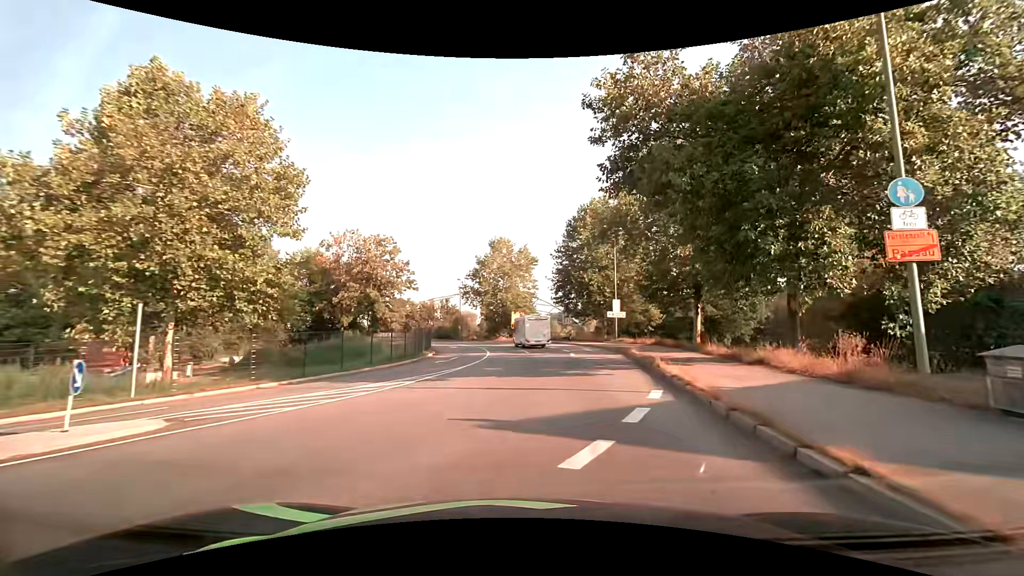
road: primary_link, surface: asphalt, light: Day
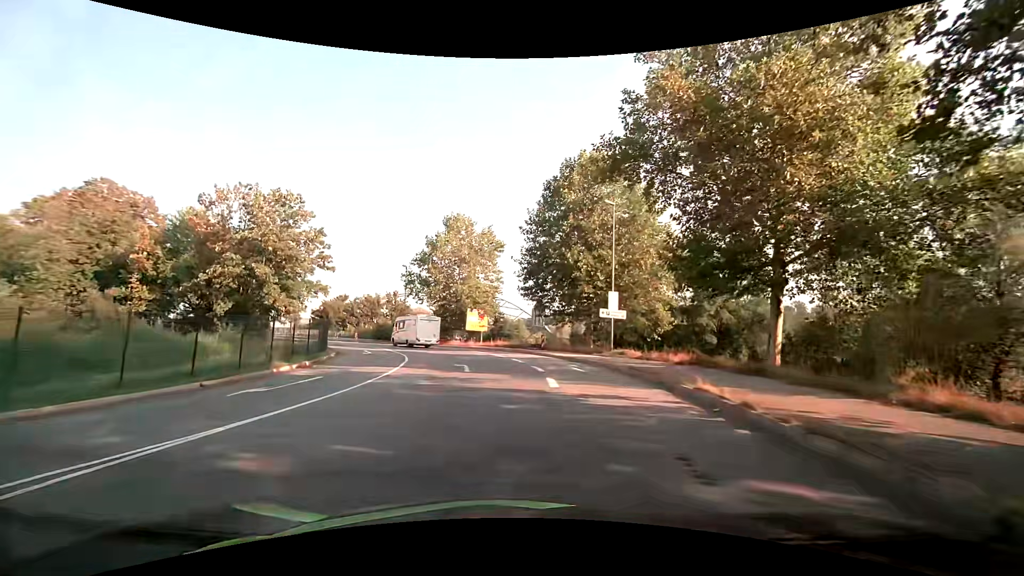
(+0.9, +16.4) m; +3°
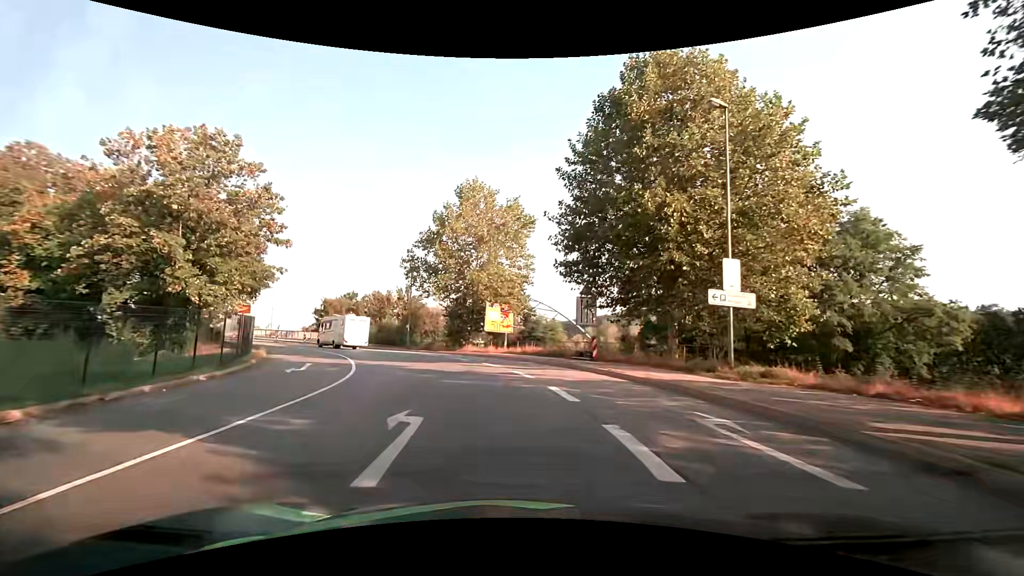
(-0.2, +14.2) m; -3°
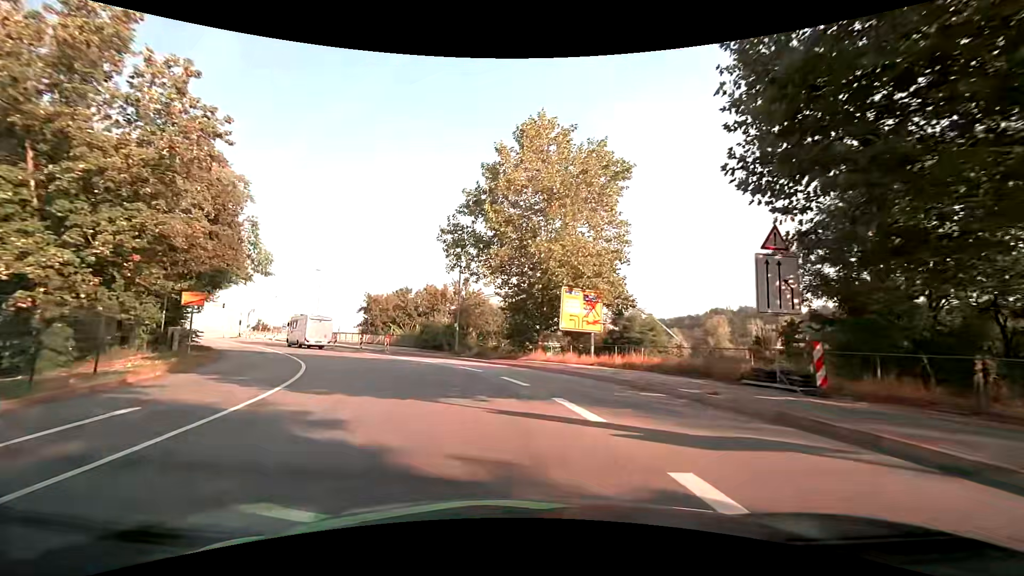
(-0.9, +14.0) m; -8°
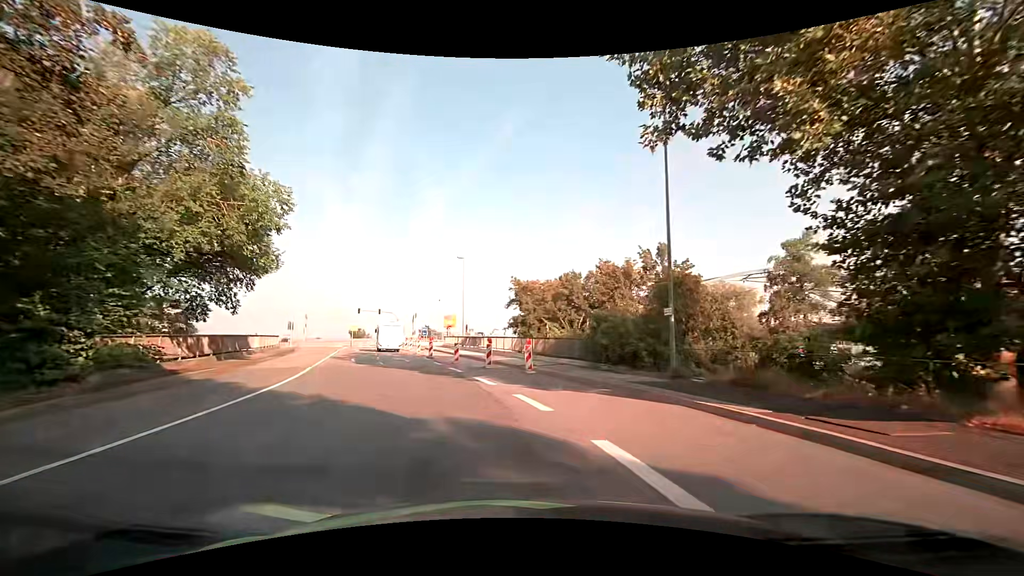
(-3.6, +20.5) m; -20°
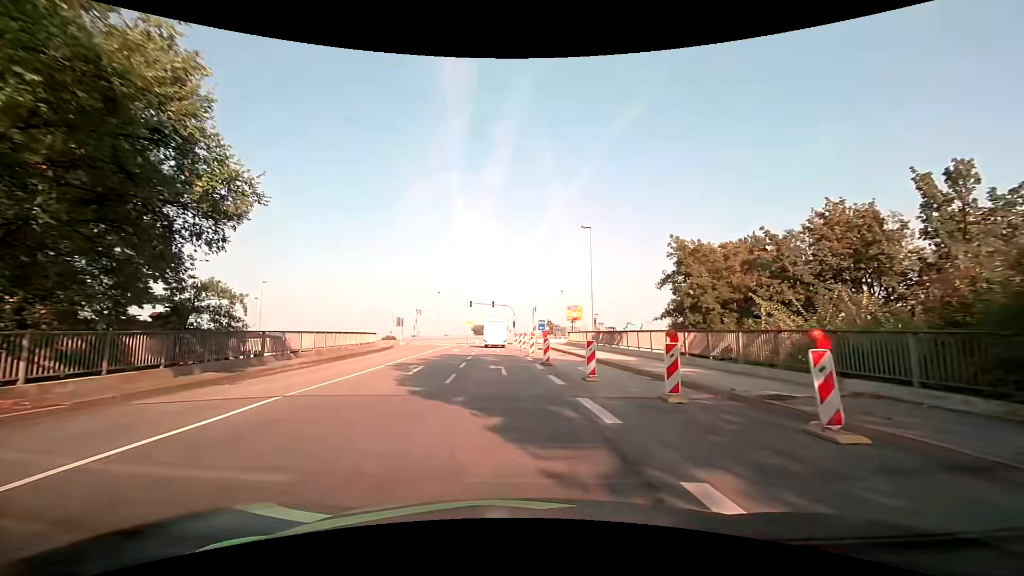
(-1.9, +13.4) m; -14°
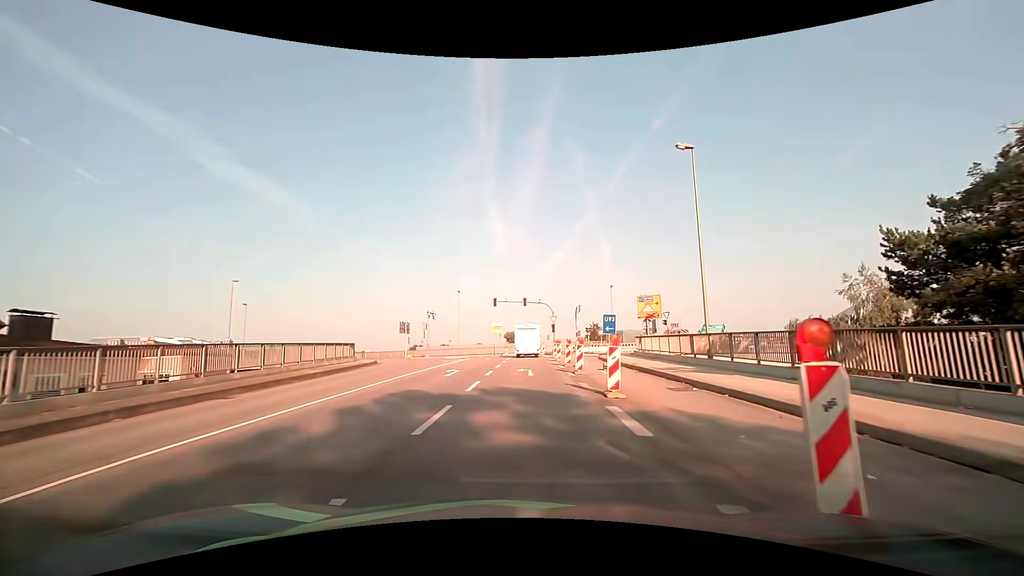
(-0.8, +18.2) m; -4°
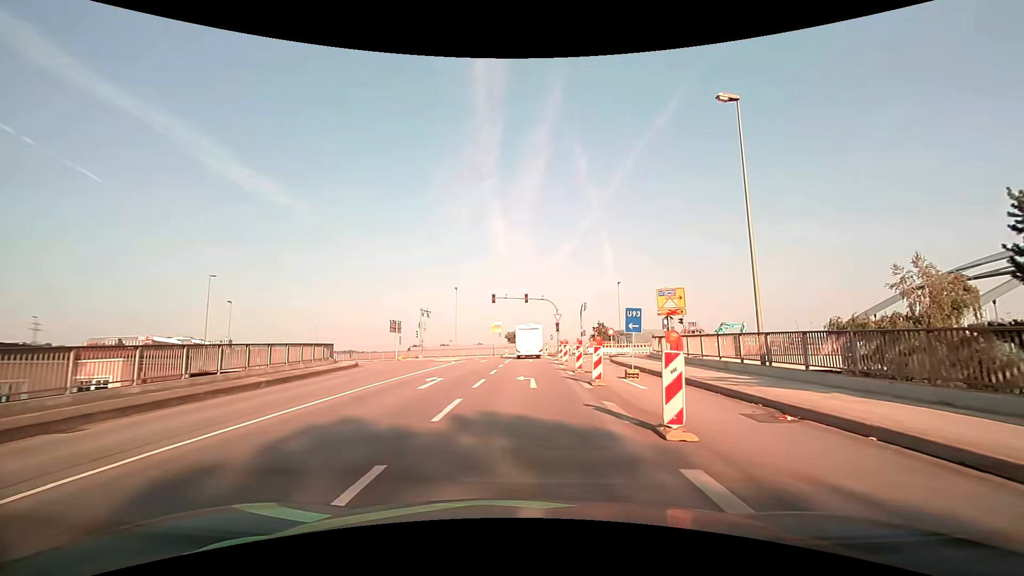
(0.0, +4.8) m; 0°
(0, +10) (0, +20) (0, +30) (0, +40) (-1, +50) (-3, +60) (-11, +66) (-20, +69) (-30, +69) (-40, +70) m
